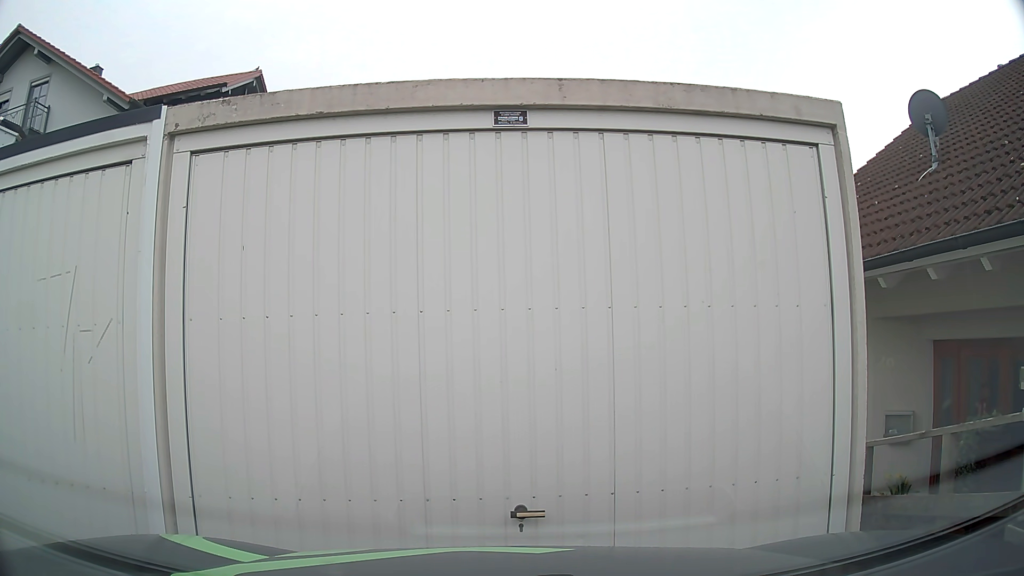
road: residential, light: Day
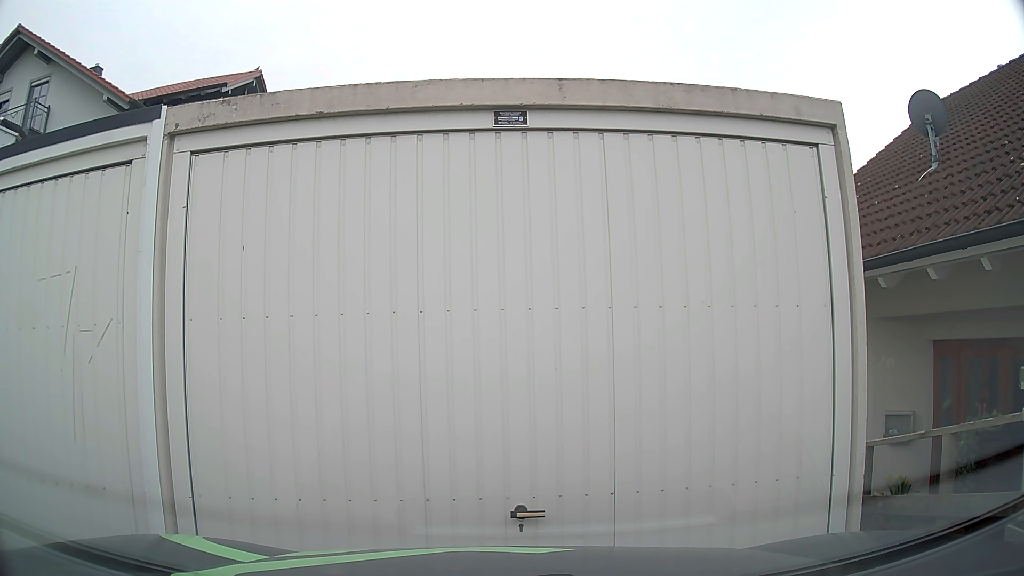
(0.0, 0.0) m; 0°
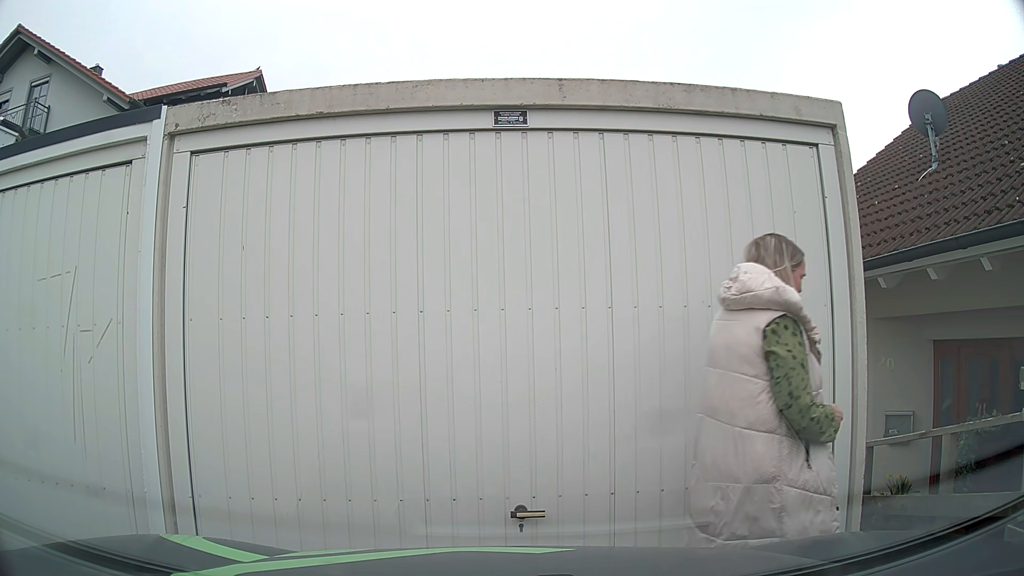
(0.0, 0.0) m; 0°
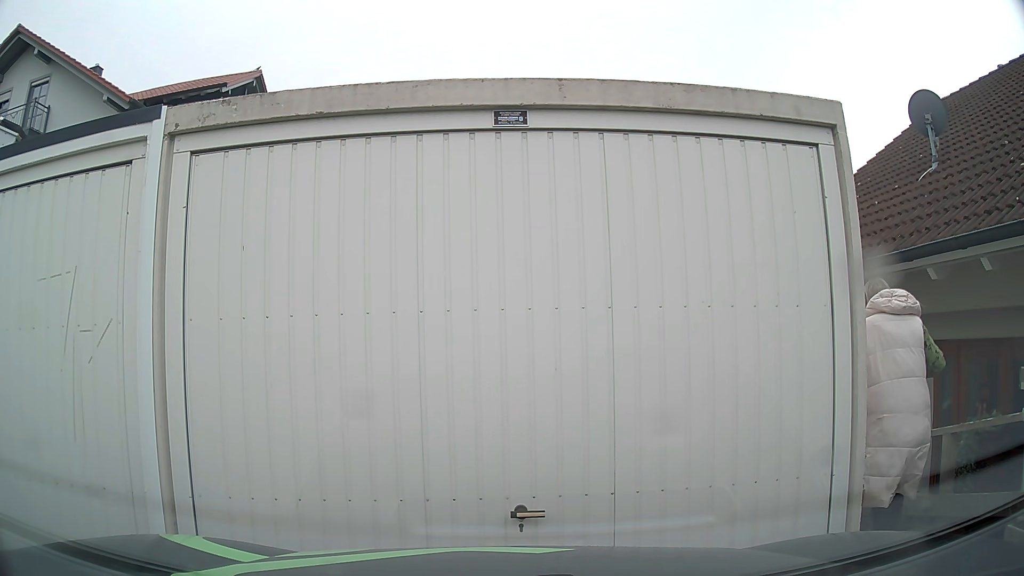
(0.0, 0.0) m; 0°
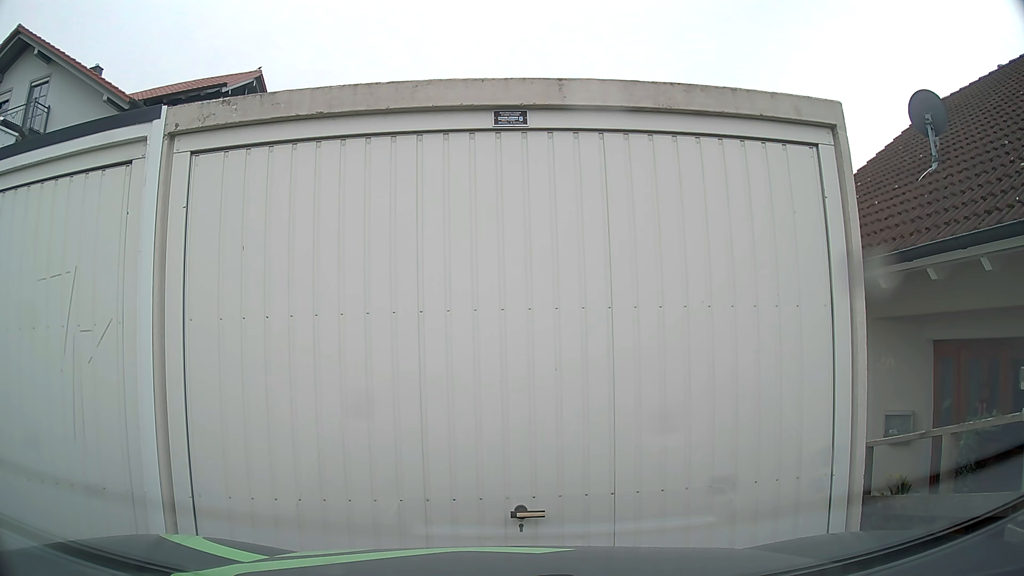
(0.0, 0.0) m; 0°
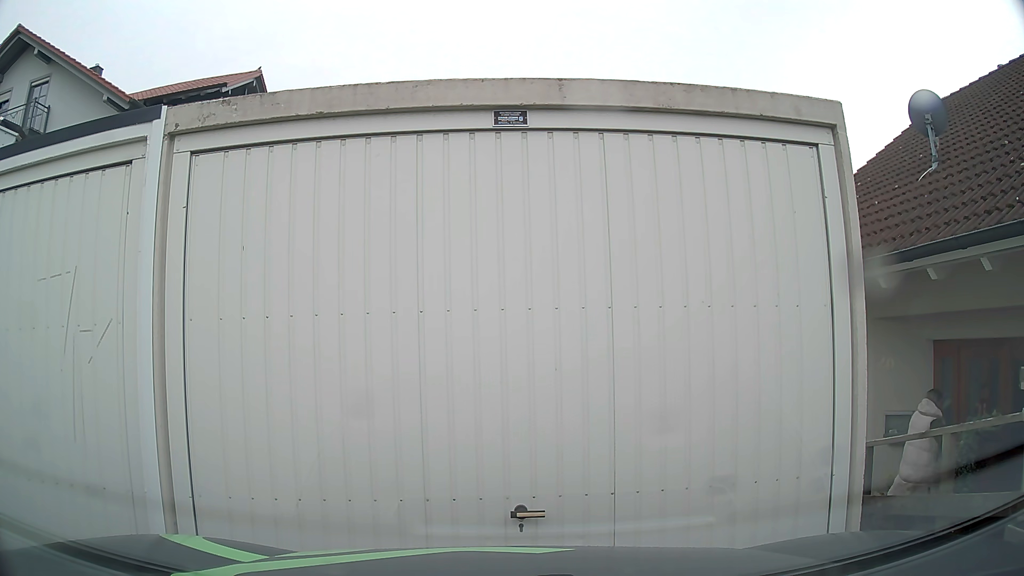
(0.0, 0.0) m; 0°
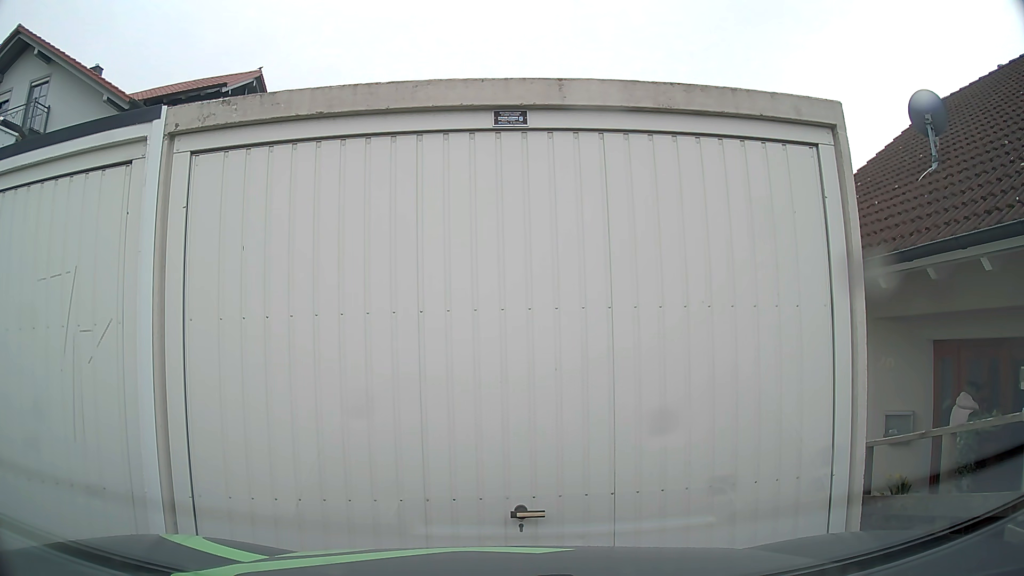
(0.0, 0.0) m; 0°
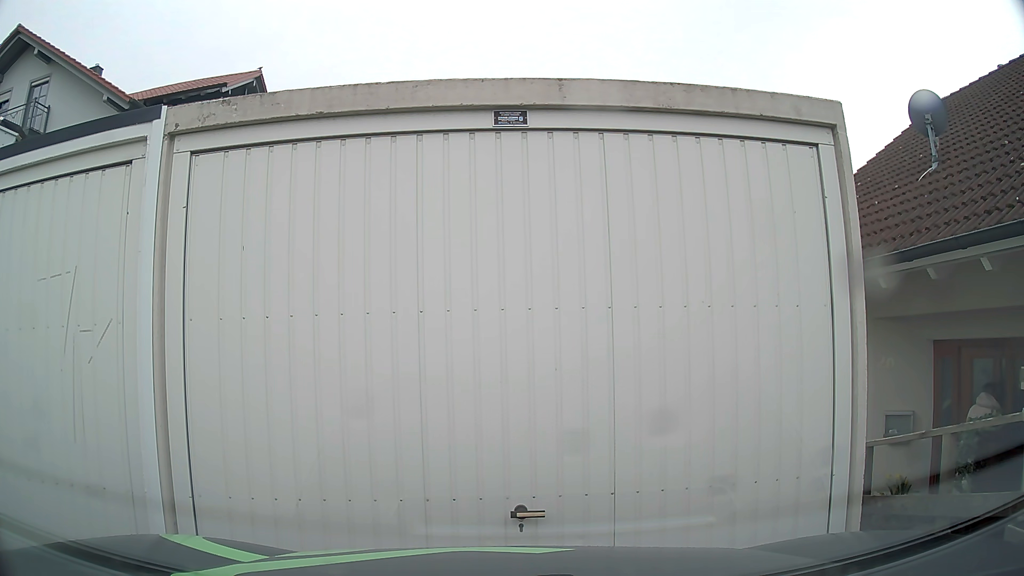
(0.0, 0.0) m; 0°
